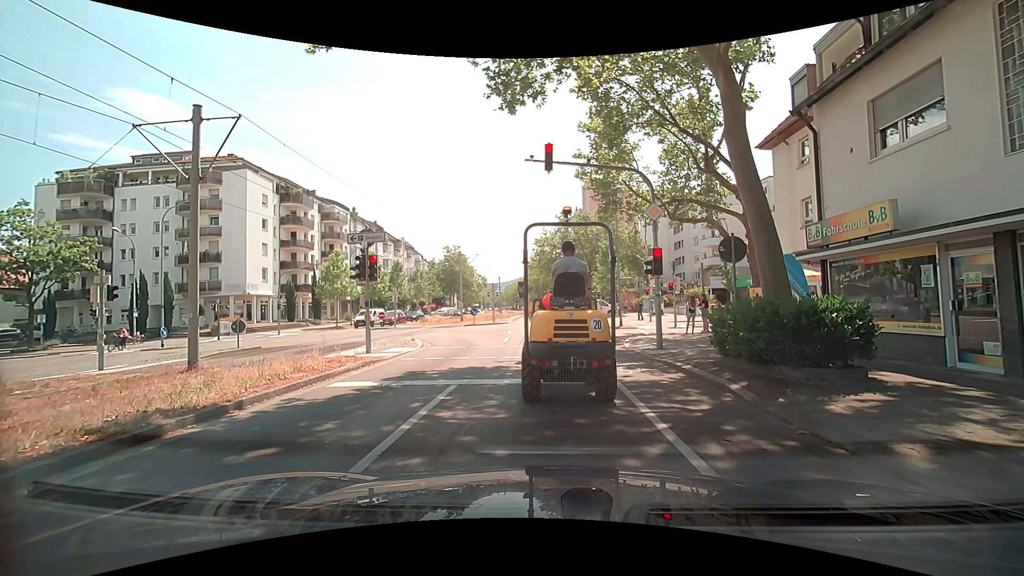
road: tertiary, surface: asphalt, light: Day
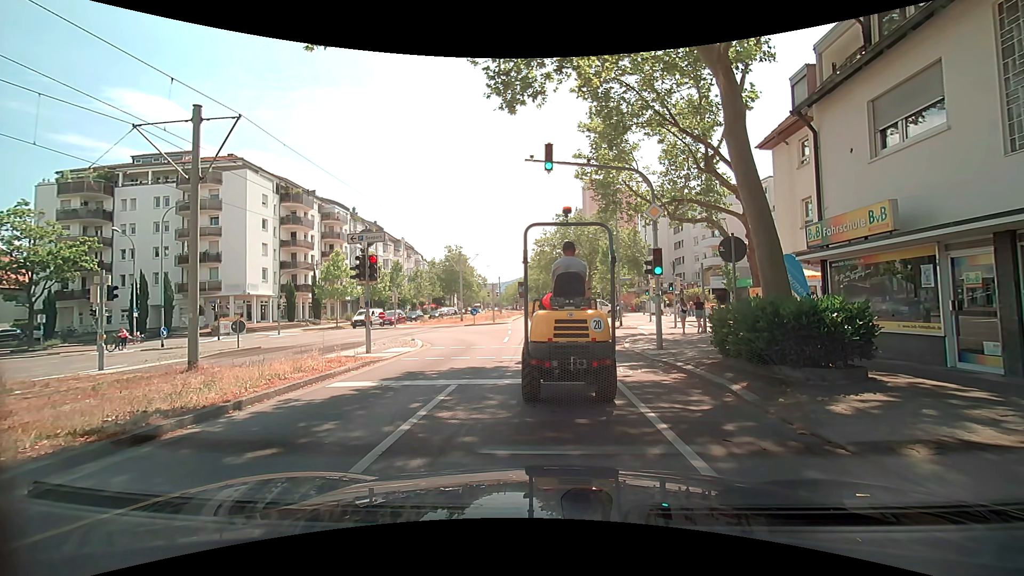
(0.0, 0.0) m; 0°
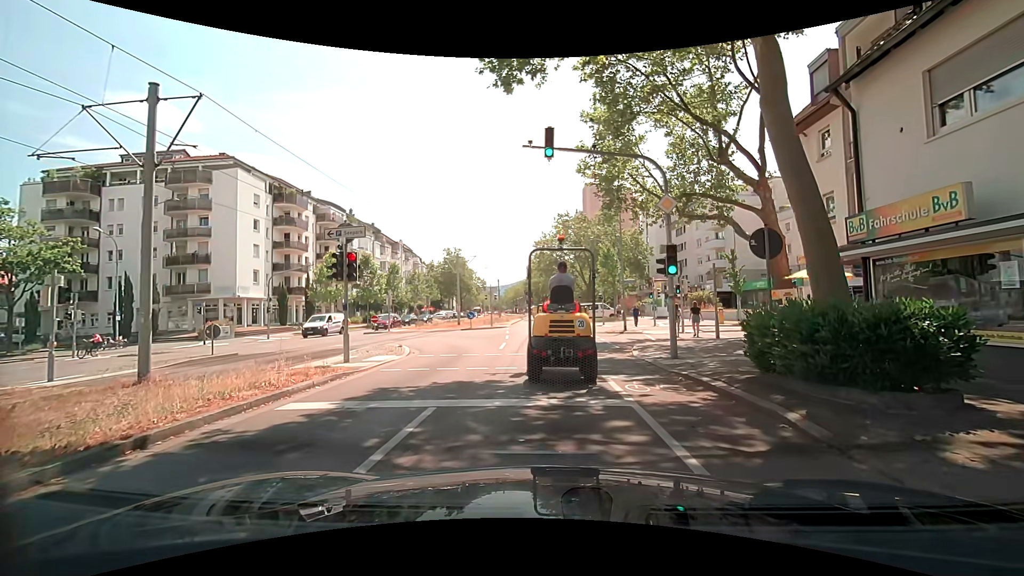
(0.0, +1.9) m; 0°
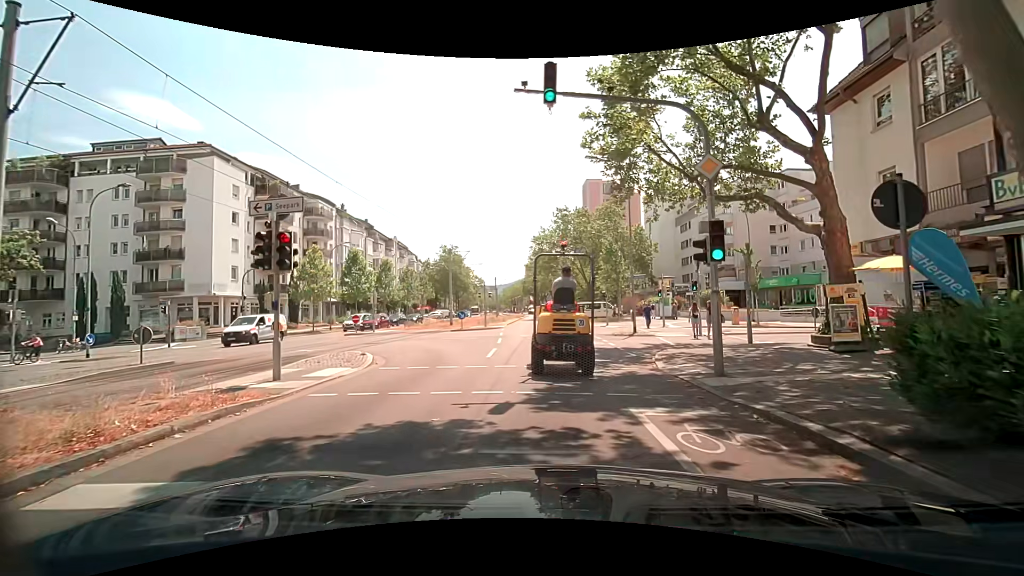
(0.0, +3.7) m; -2°
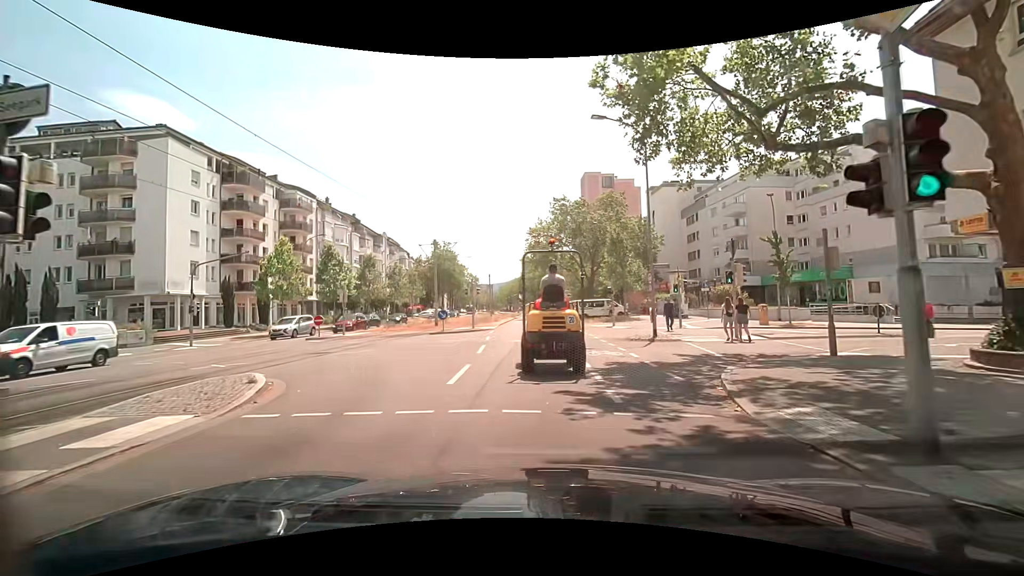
(+0.2, +5.5) m; +3°
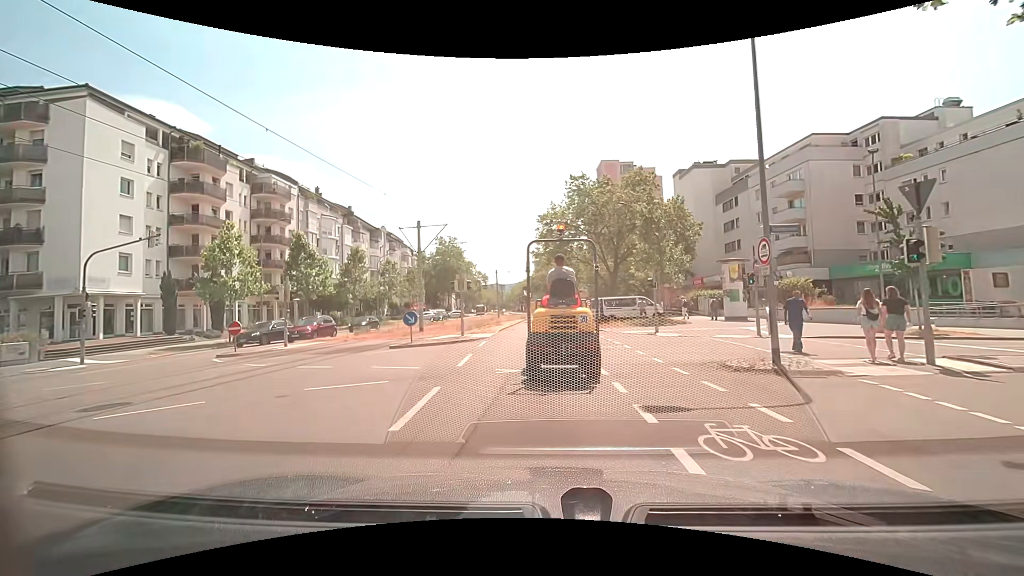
(0.0, +9.5) m; 0°
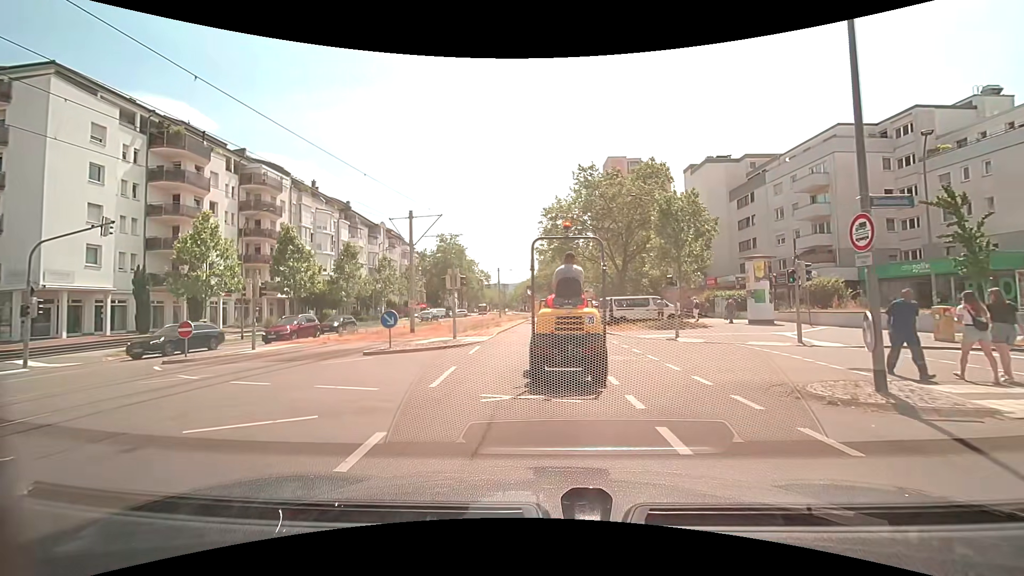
(0.0, +3.1) m; +1°
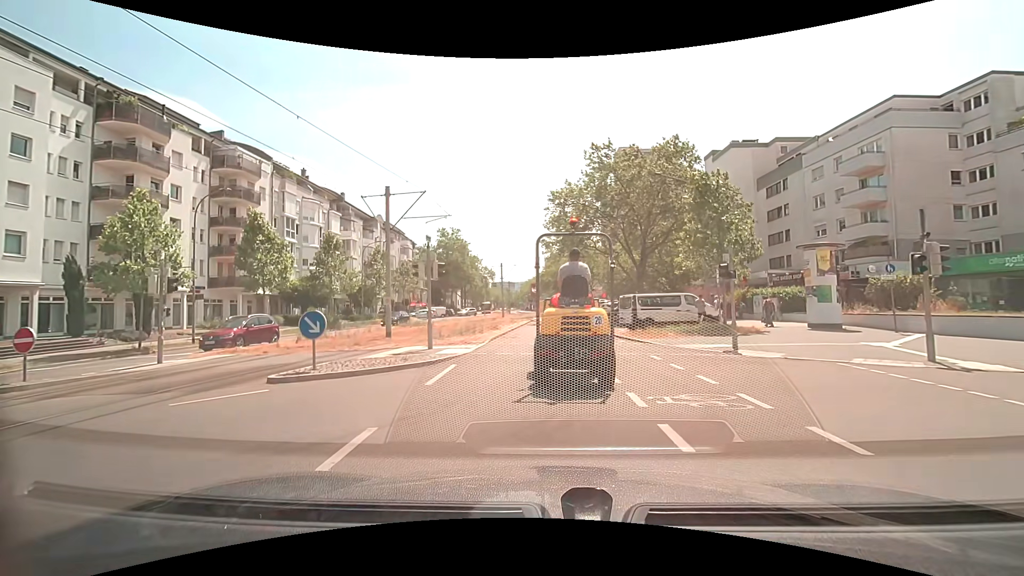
(-0.1, +5.8) m; -1°
(0, +10) (0, +20) (0, +30) (0, +40) (+1, +50) (+1, +60) (+1, +70) (+1, +80) (+2, +90) (+1, +100) m
